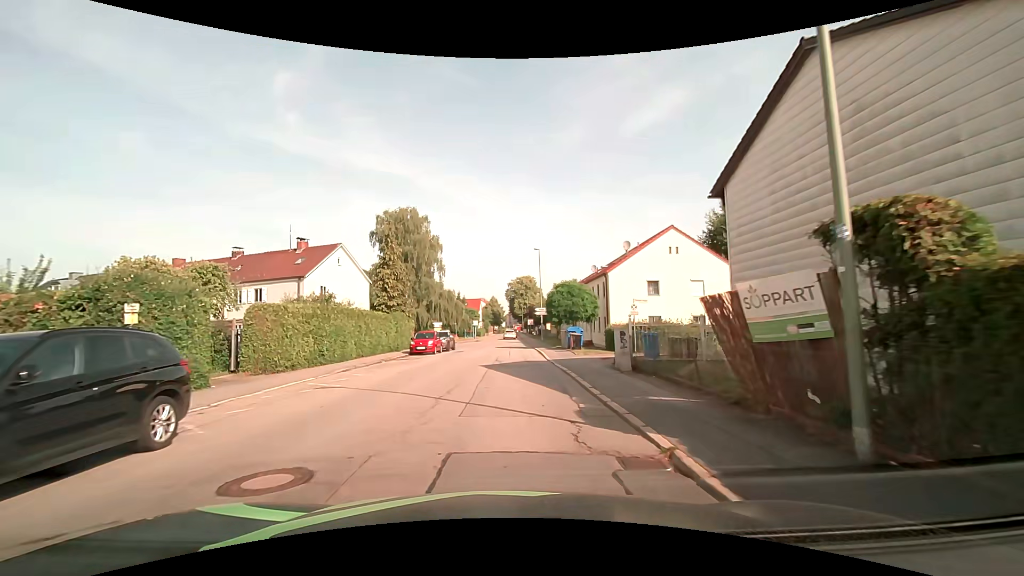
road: residential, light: Day
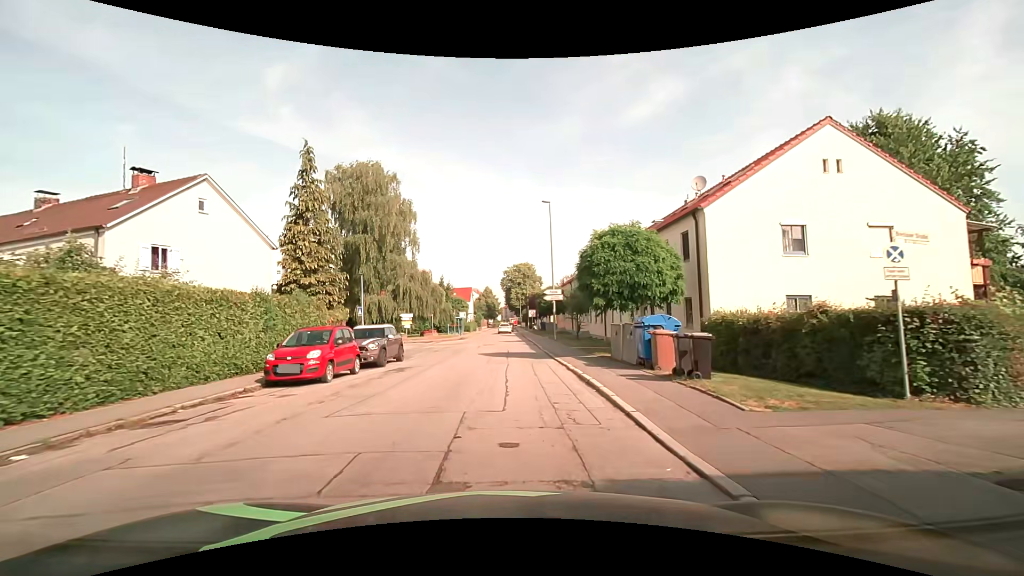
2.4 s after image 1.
(+0.1, +18.4) m; +1°
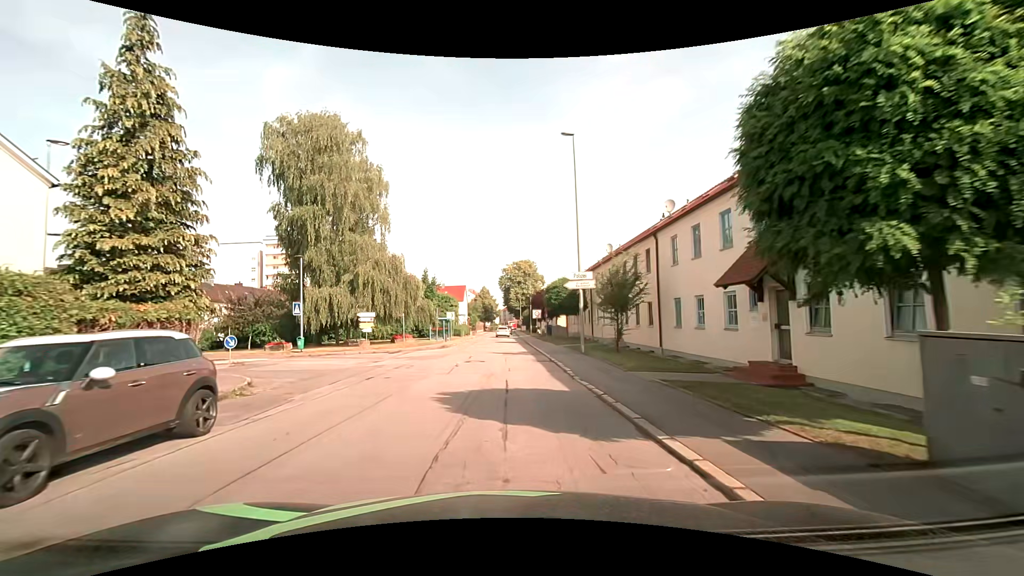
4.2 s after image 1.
(-0.1, +13.5) m; 0°
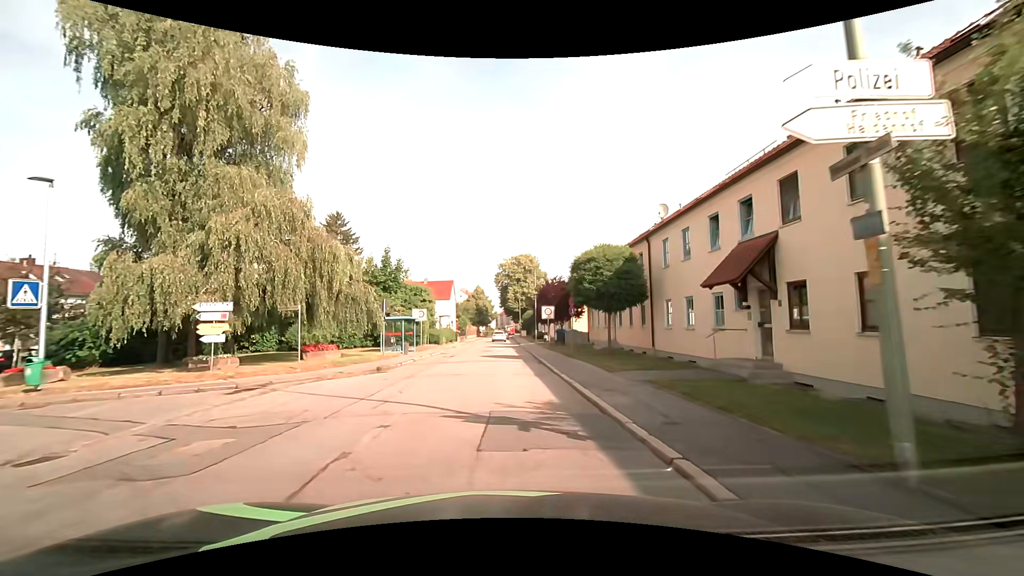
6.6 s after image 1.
(0.0, +18.1) m; +1°
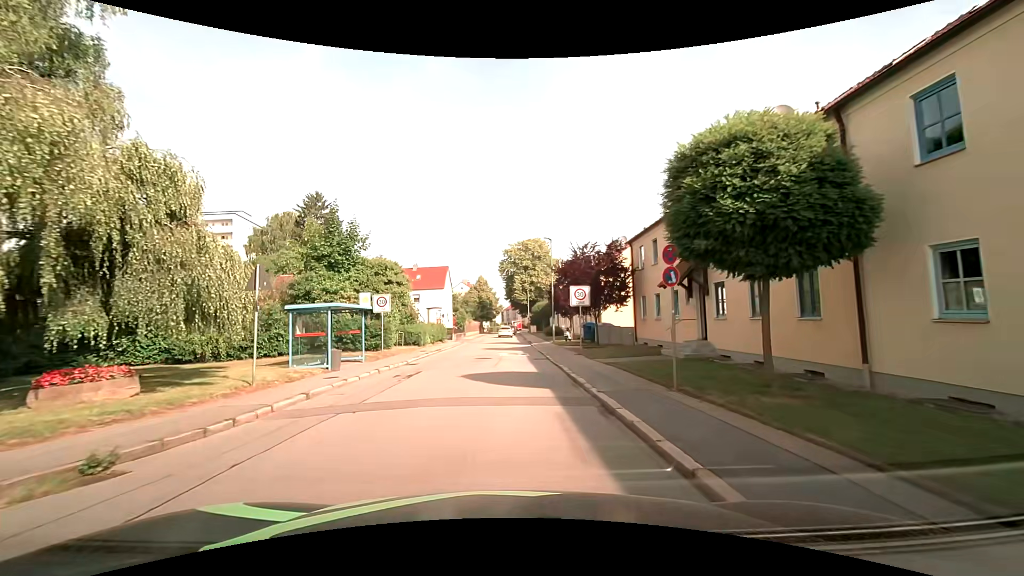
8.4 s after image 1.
(-0.2, +13.7) m; -1°
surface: asphalt
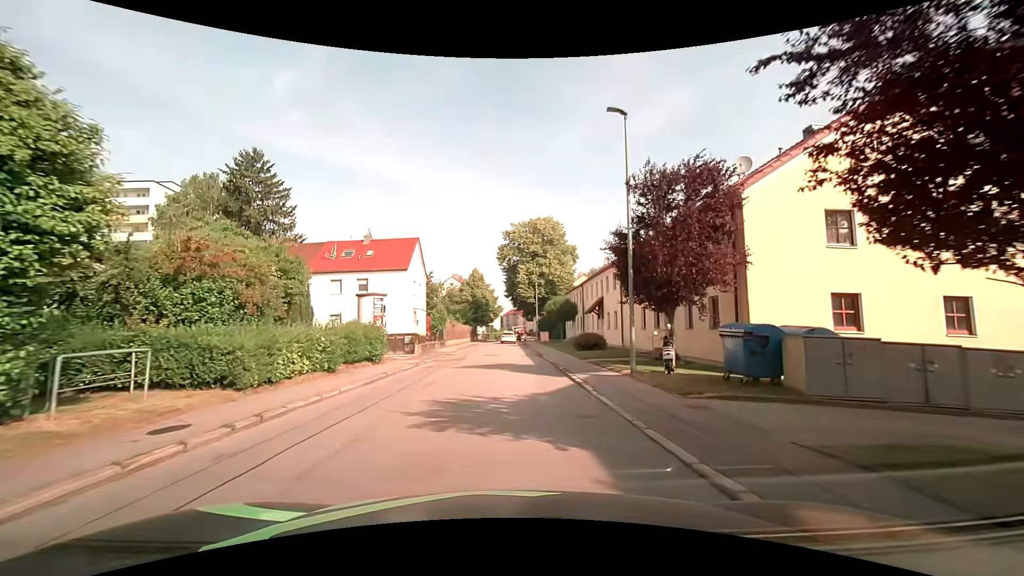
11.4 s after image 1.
(-0.2, +23.4) m; +1°
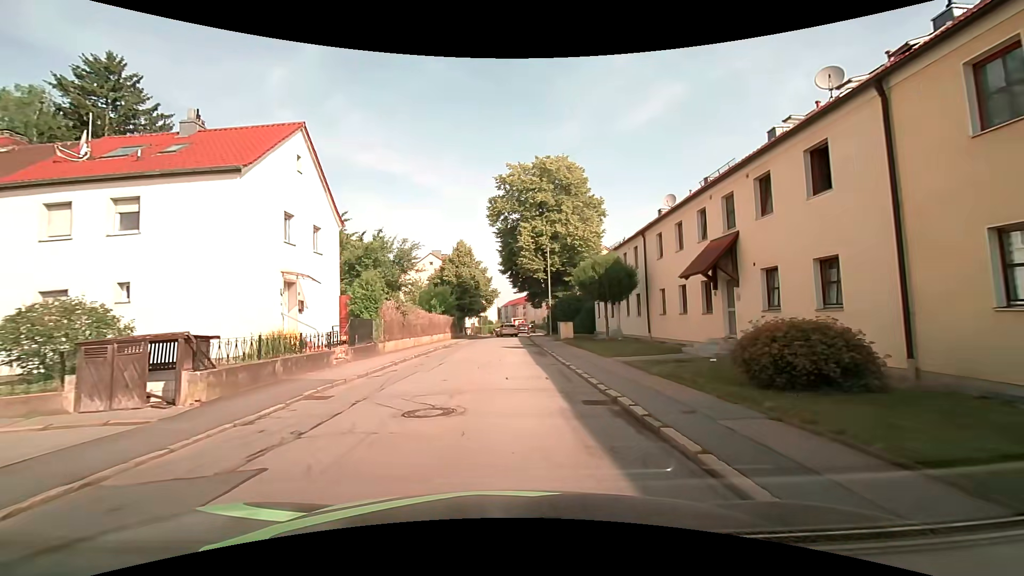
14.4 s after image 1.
(-0.1, +23.3) m; -1°
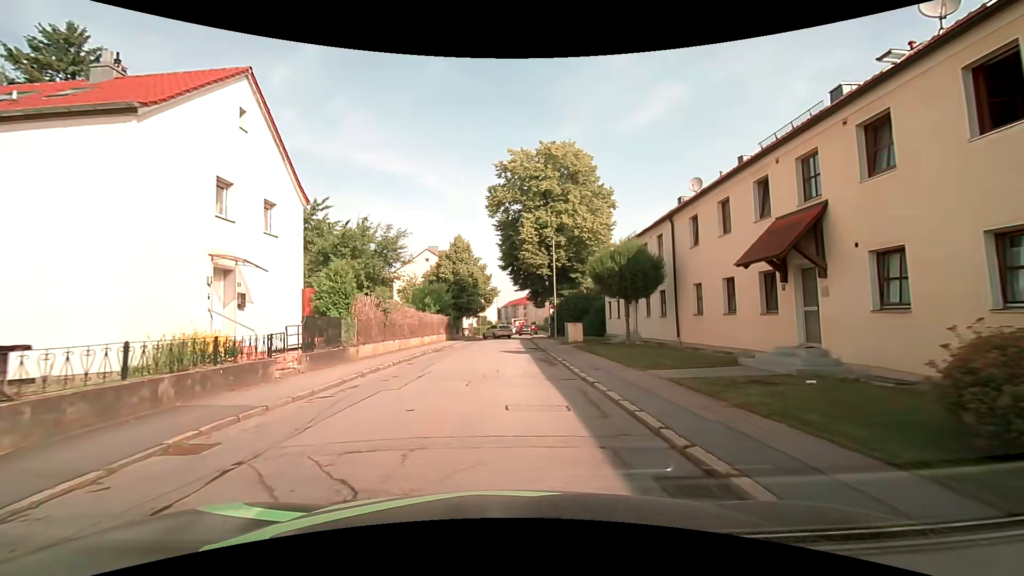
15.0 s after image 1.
(0.0, +4.3) m; 0°
